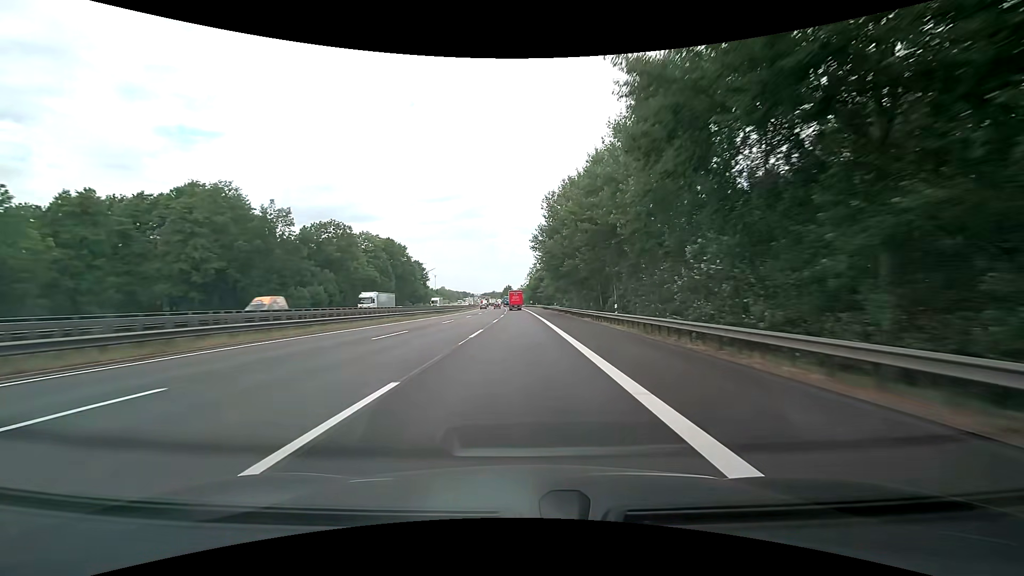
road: motorway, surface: asphalt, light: Day
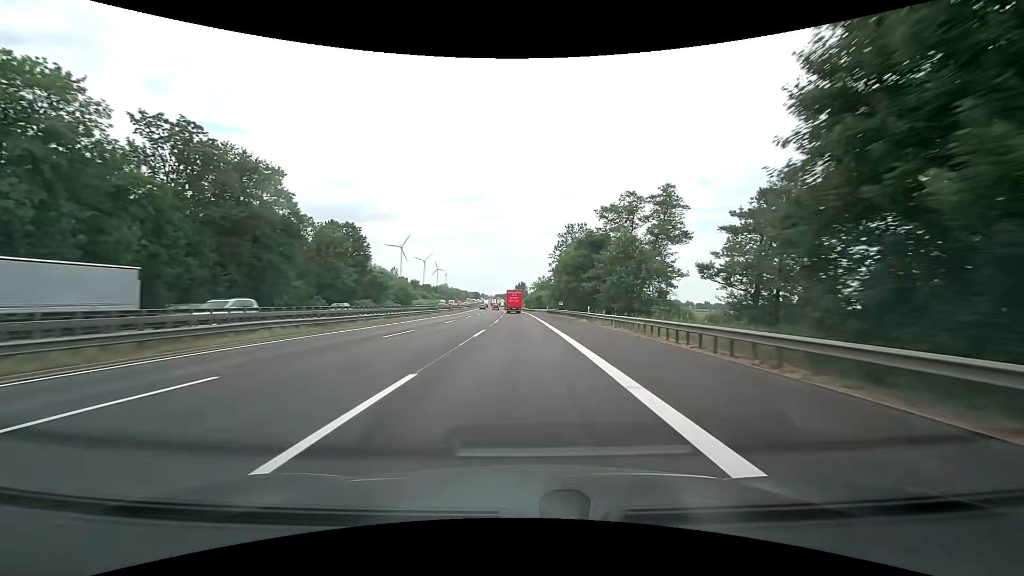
(-1.0, +88.5) m; -2°
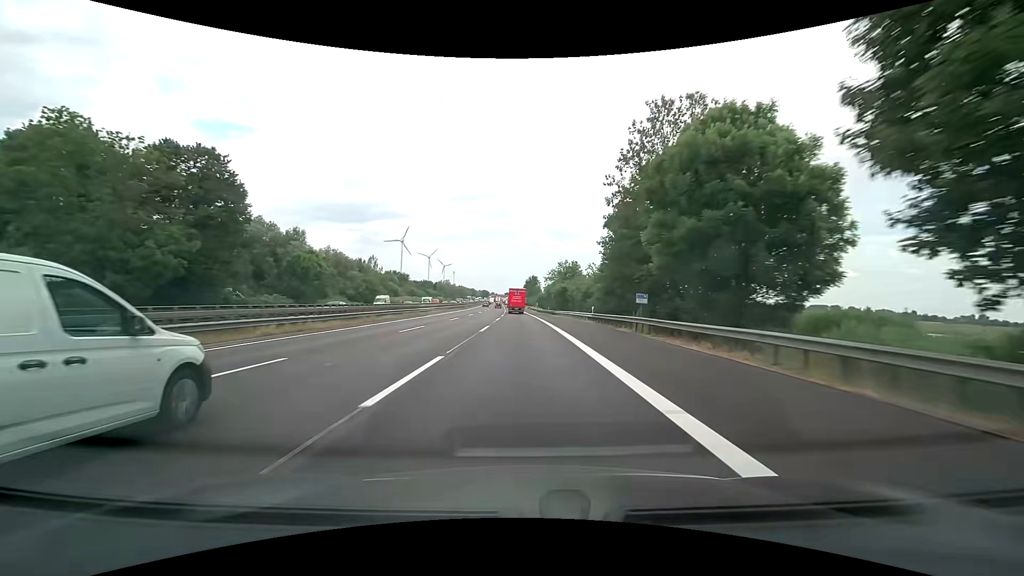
(-0.6, +51.0) m; -1°
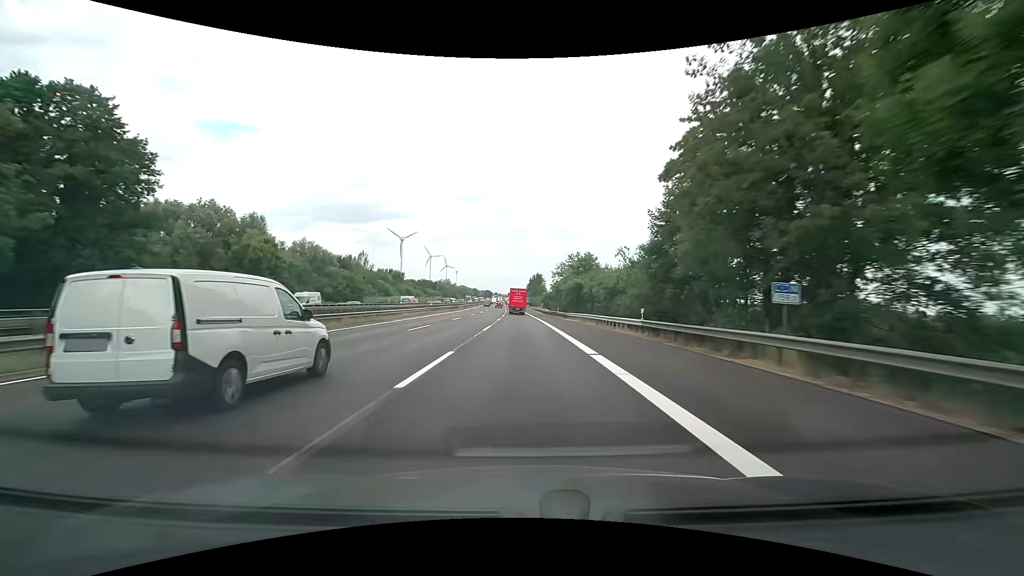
(0.0, +16.3) m; -1°
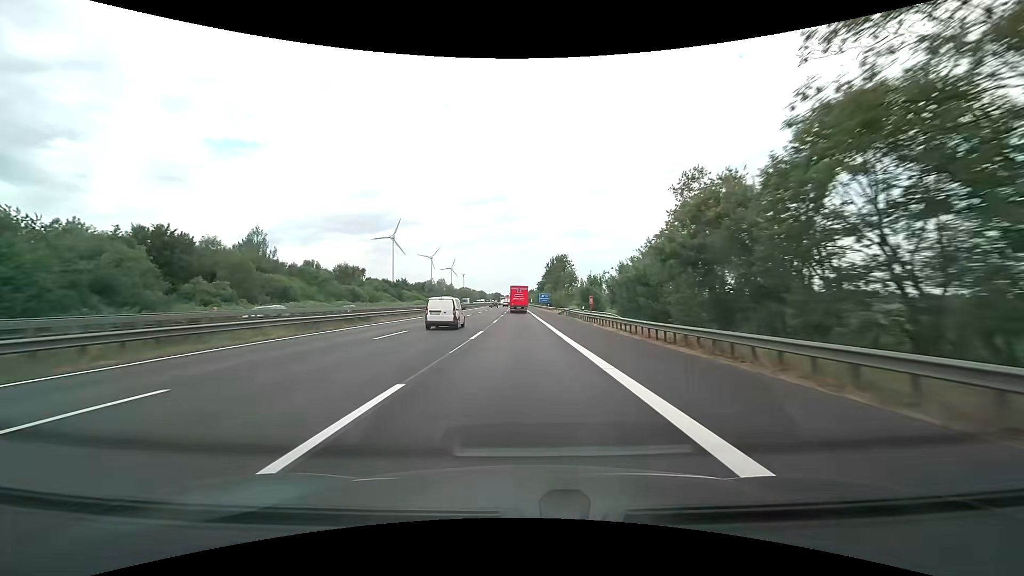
(-0.8, +77.7) m; -1°
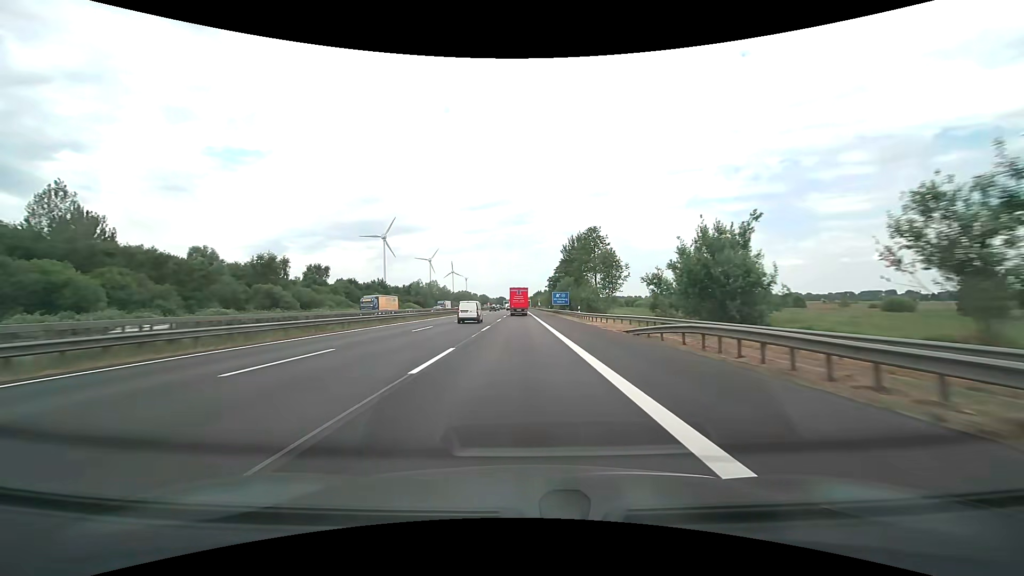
(-0.3, +46.2) m; -1°
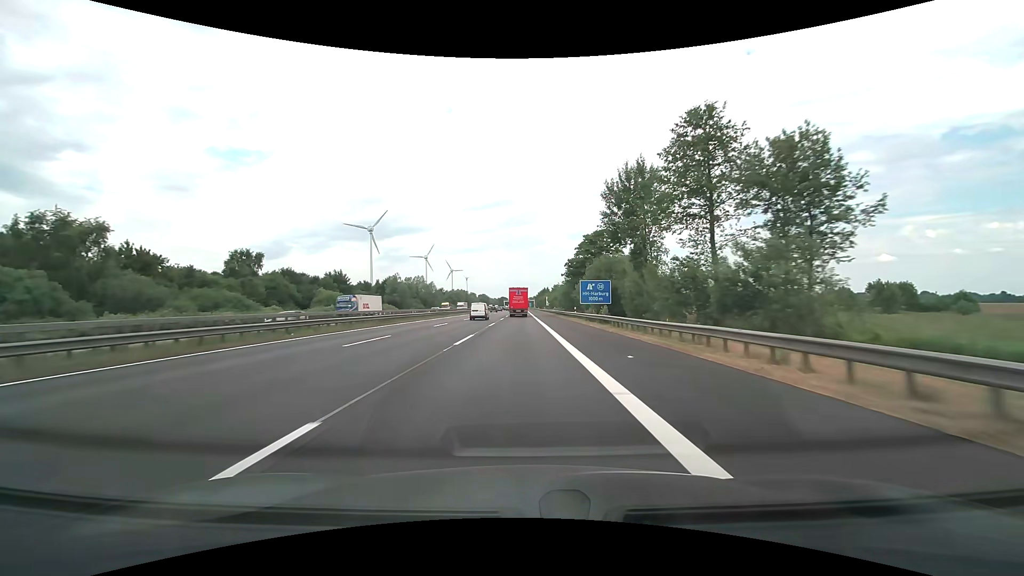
(-0.2, +46.6) m; 0°
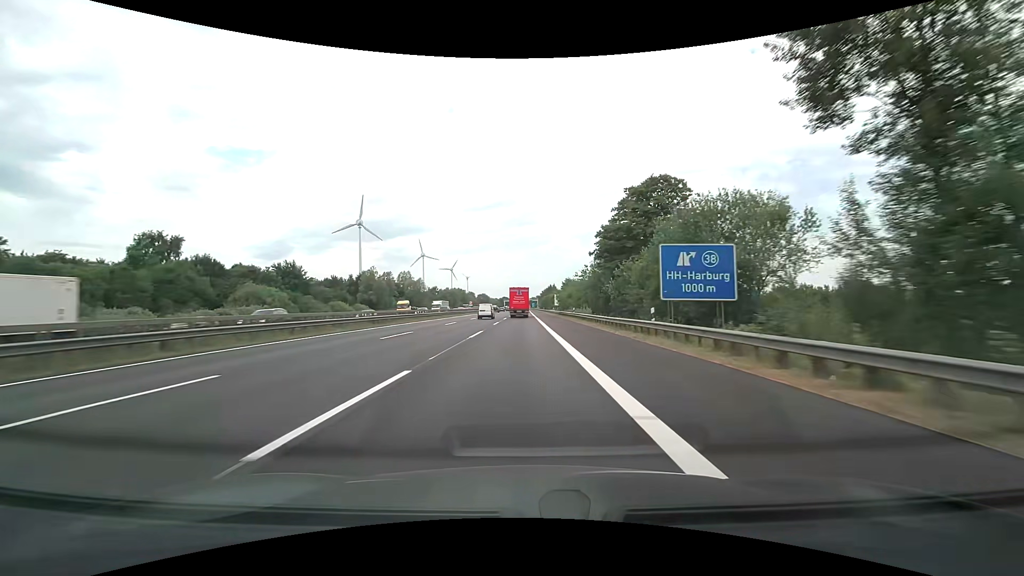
(-0.1, +31.5) m; 0°
(0, +10) (0, +20) (0, +30) (0, +40) (0, +50) (0, +60) (0, +70) (0, +80) (0, +90) (0, +100) m
